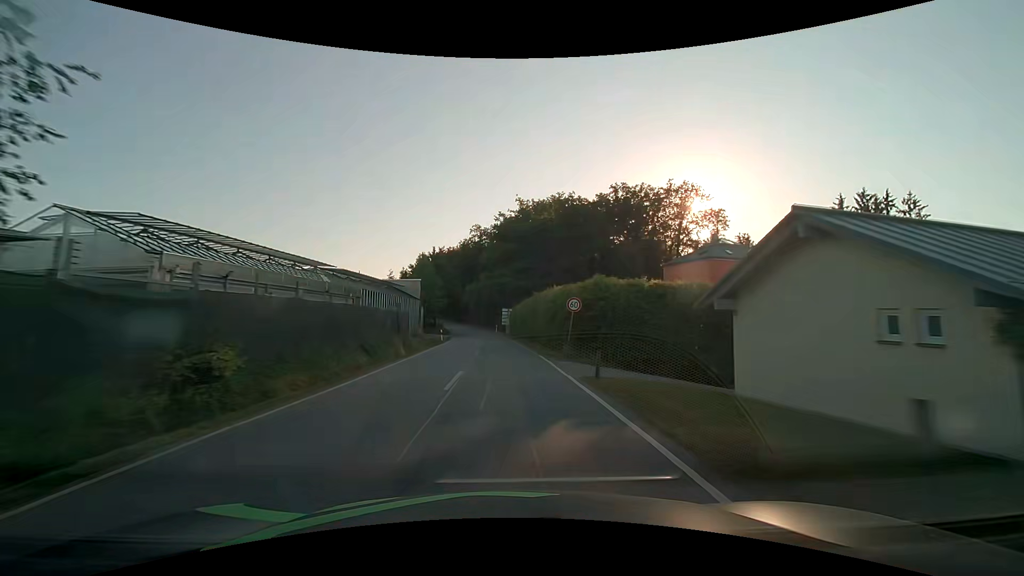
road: tertiary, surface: asphalt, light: Day
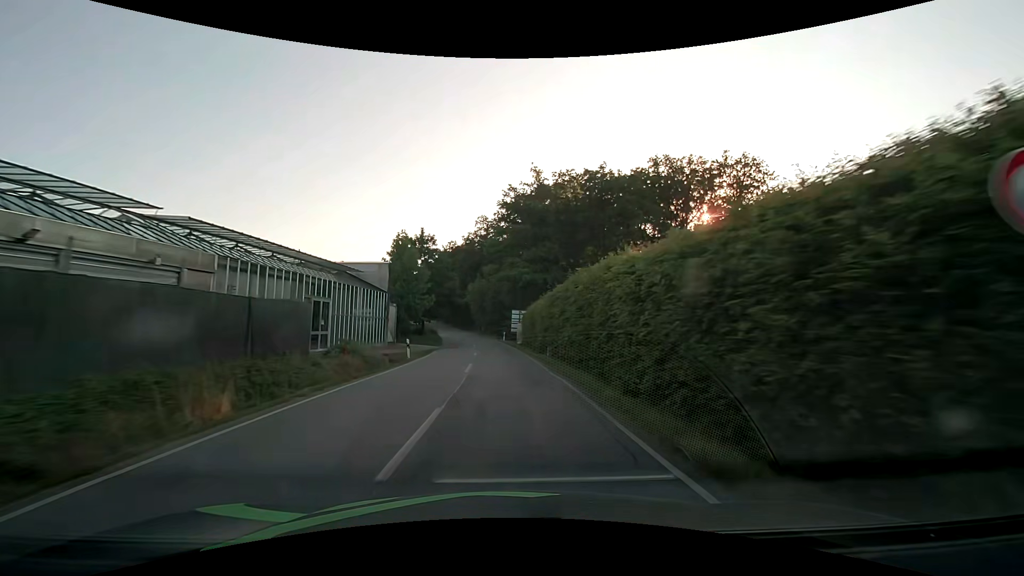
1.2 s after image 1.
(-0.2, +18.2) m; -1°
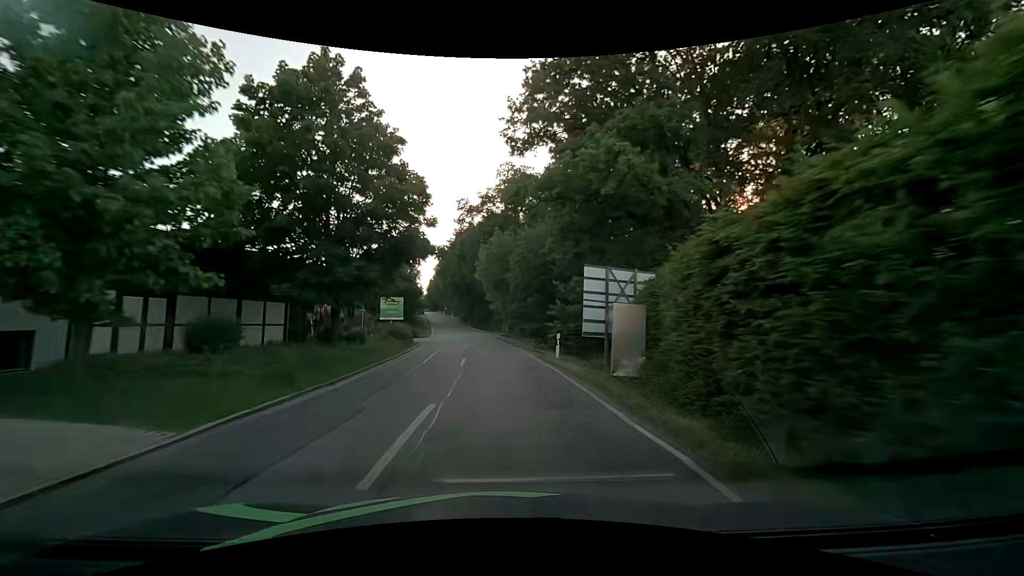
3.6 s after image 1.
(-1.0, +36.4) m; -3°
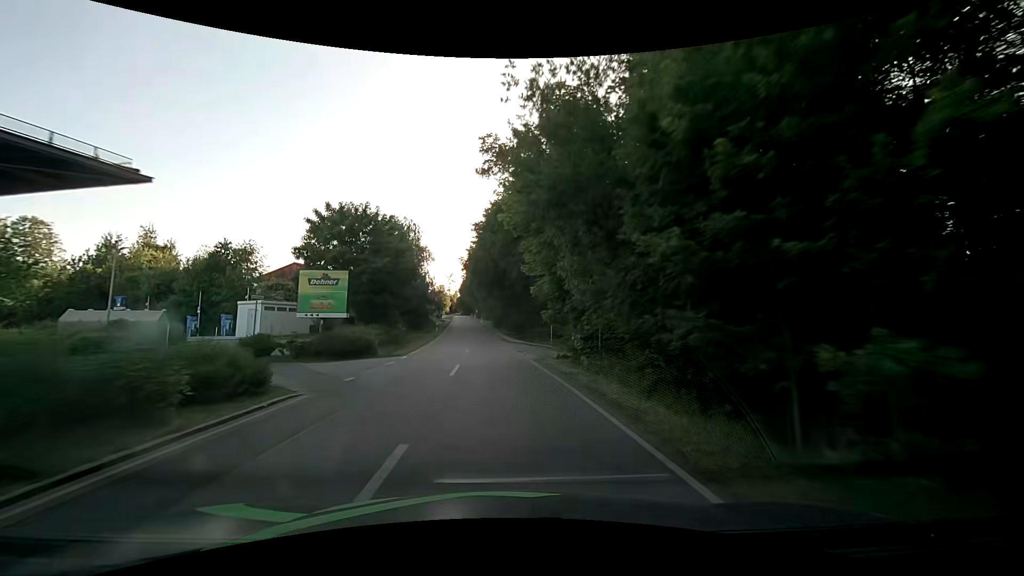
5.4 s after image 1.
(-1.1, +27.2) m; -5°
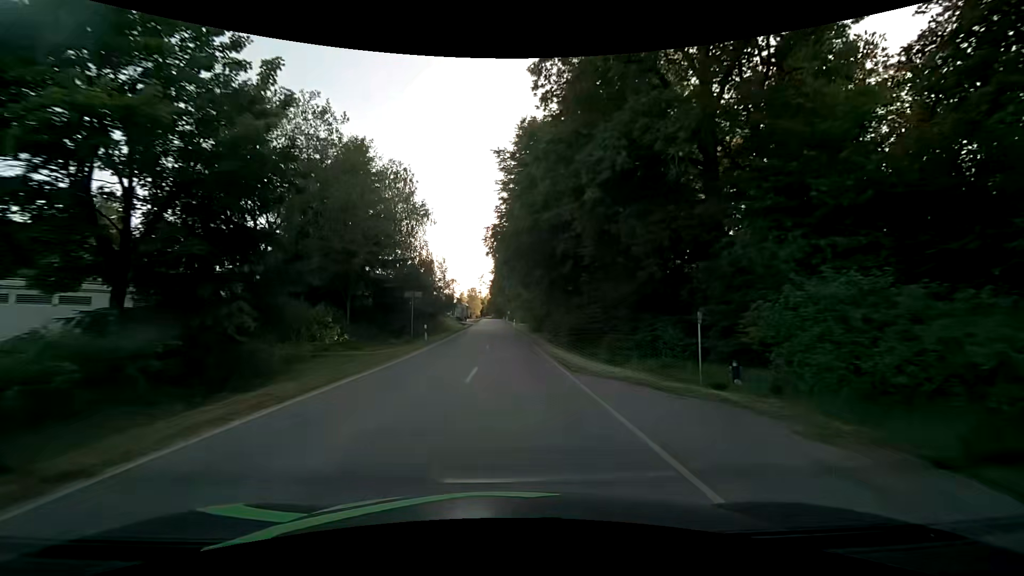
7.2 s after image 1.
(-0.9, +27.1) m; -4°
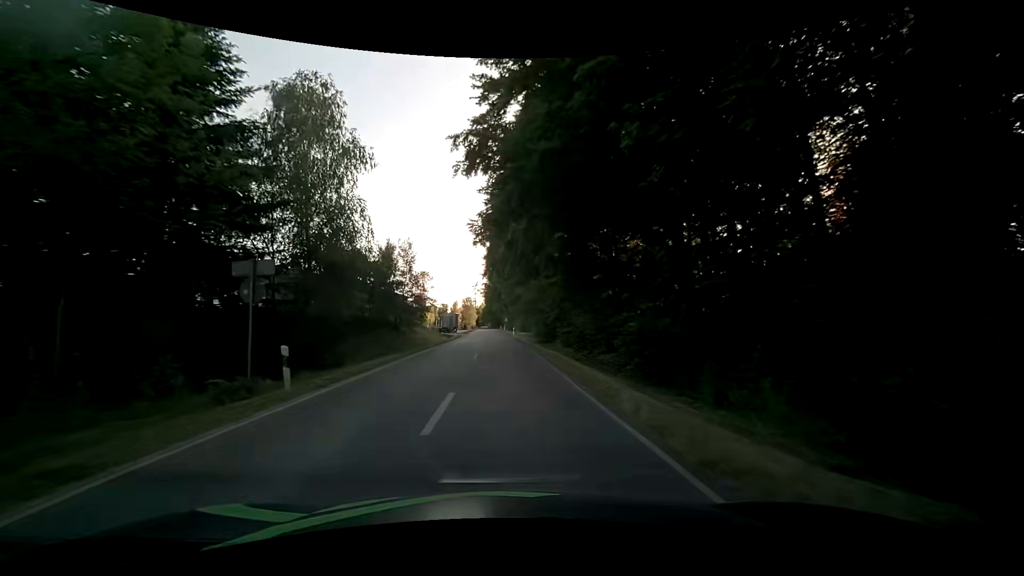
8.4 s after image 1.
(+0.1, +18.0) m; 0°
(0, +10) (0, +20) (-1, +30) (-1, +40) (-1, +50) (-2, +60) (-2, +70) (-2, +80) (-3, +90) (-3, +100) m
